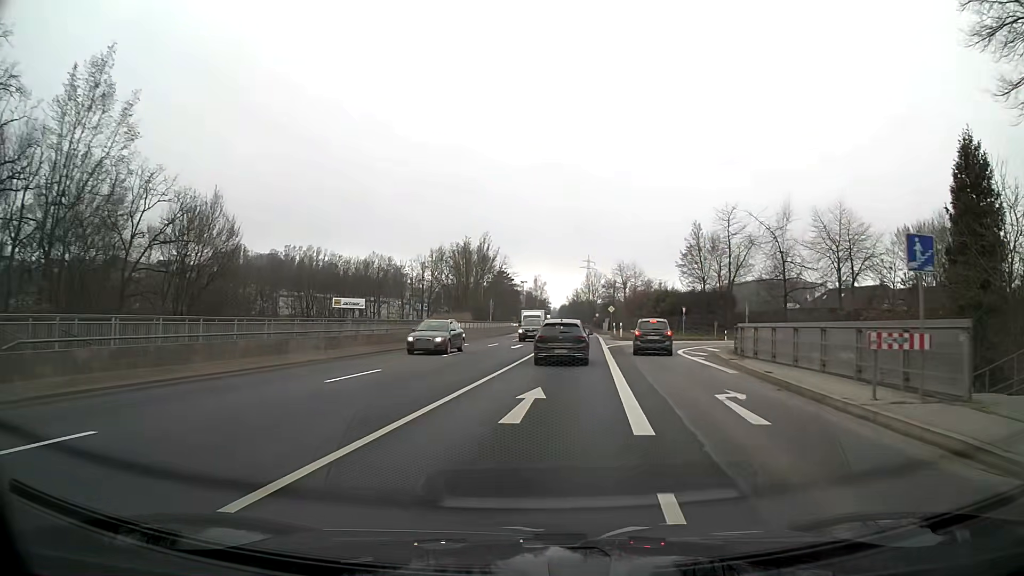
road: primary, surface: asphalt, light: Day
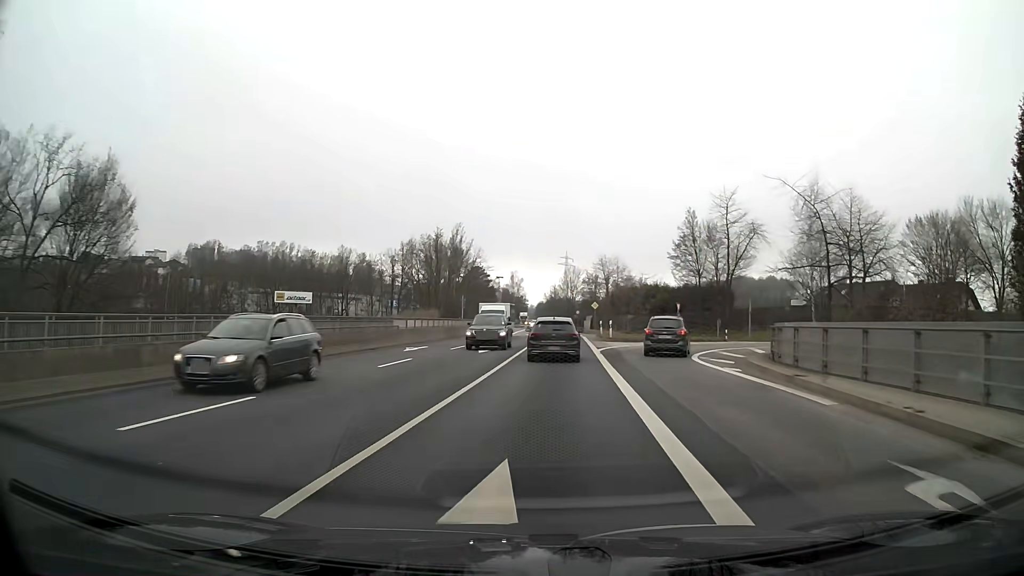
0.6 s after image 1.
(+0.1, +7.5) m; +2°
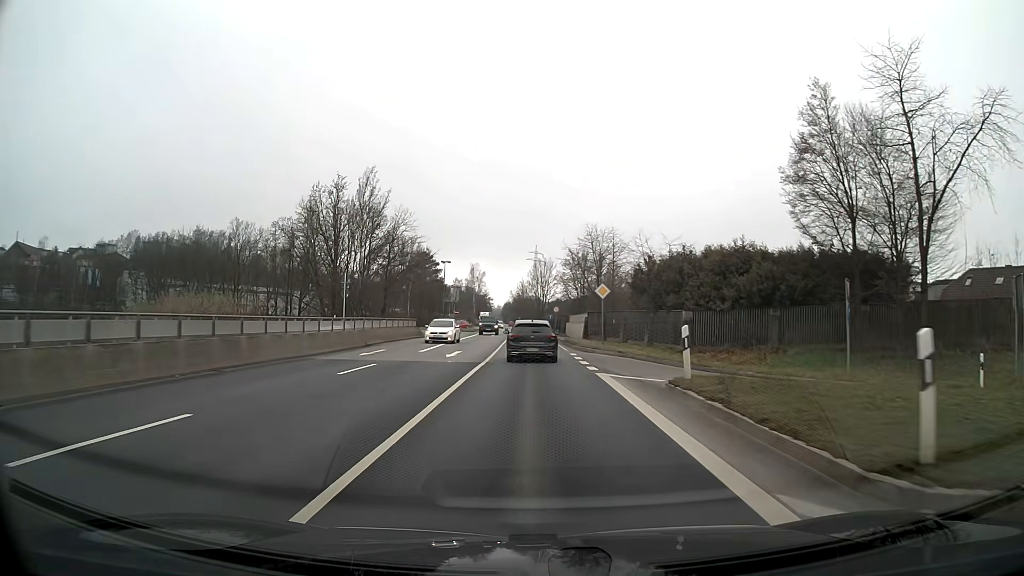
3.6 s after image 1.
(+1.0, +38.0) m; +2°
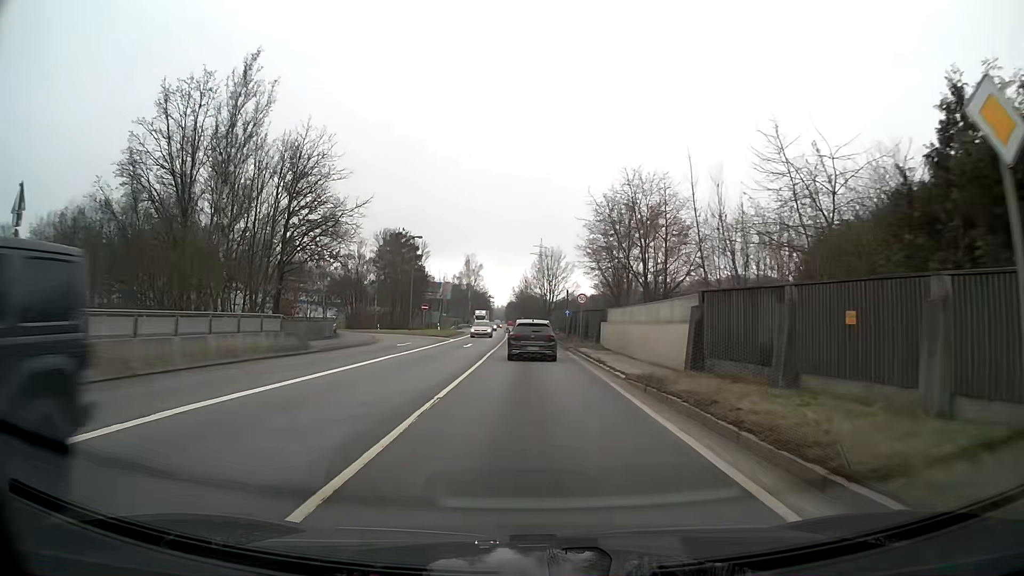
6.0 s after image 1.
(-0.1, +30.0) m; 0°
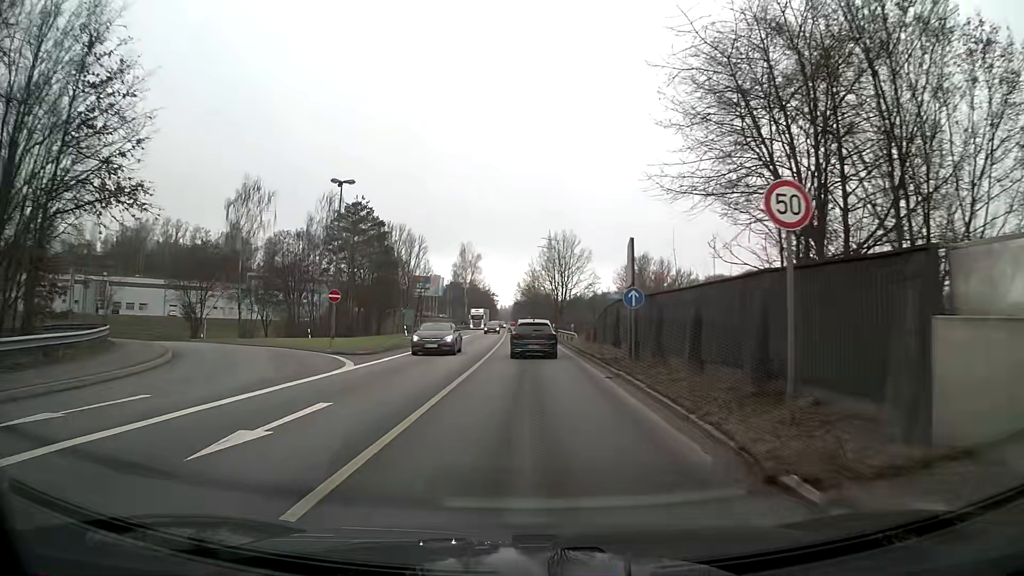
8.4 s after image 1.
(-0.1, +29.8) m; -1°
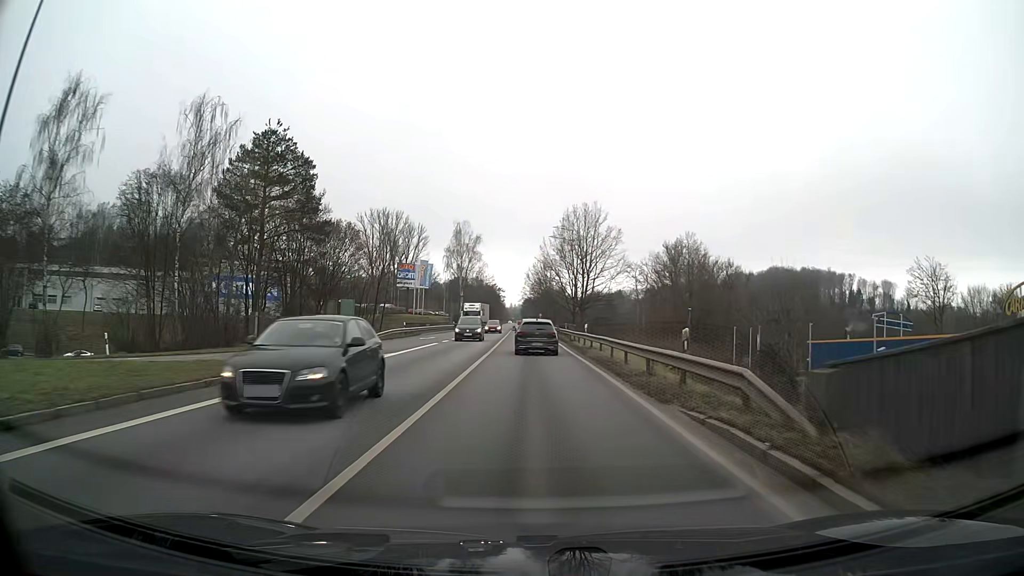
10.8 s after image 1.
(-0.1, +30.6) m; -1°
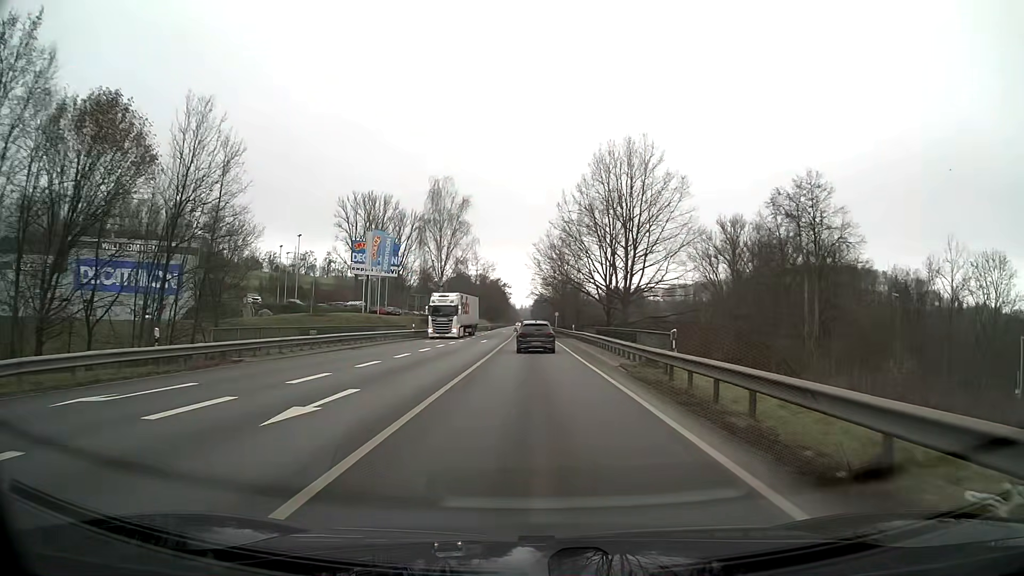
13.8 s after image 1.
(-0.2, +40.2) m; -1°
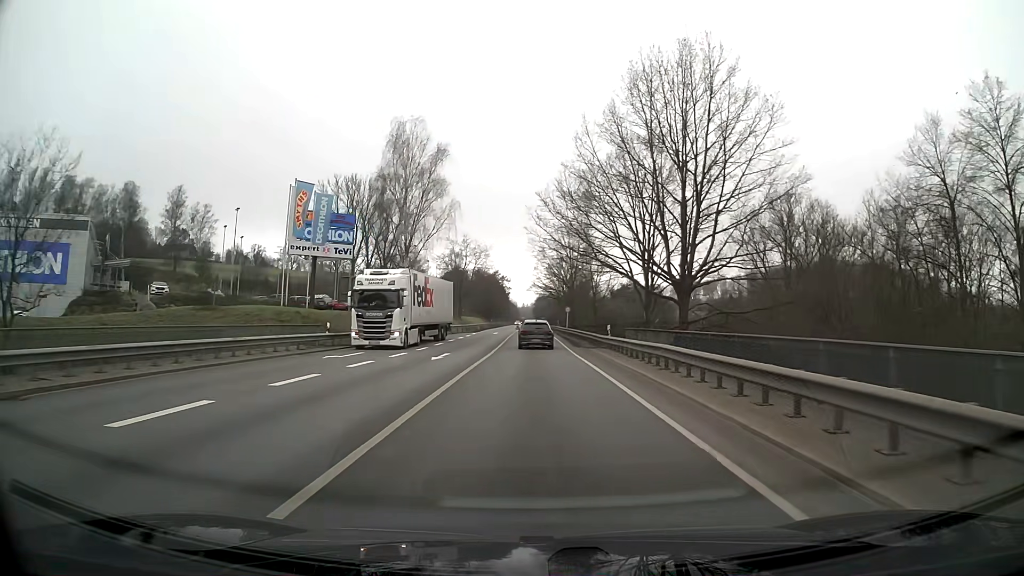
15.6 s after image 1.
(0.0, +25.1) m; 0°
